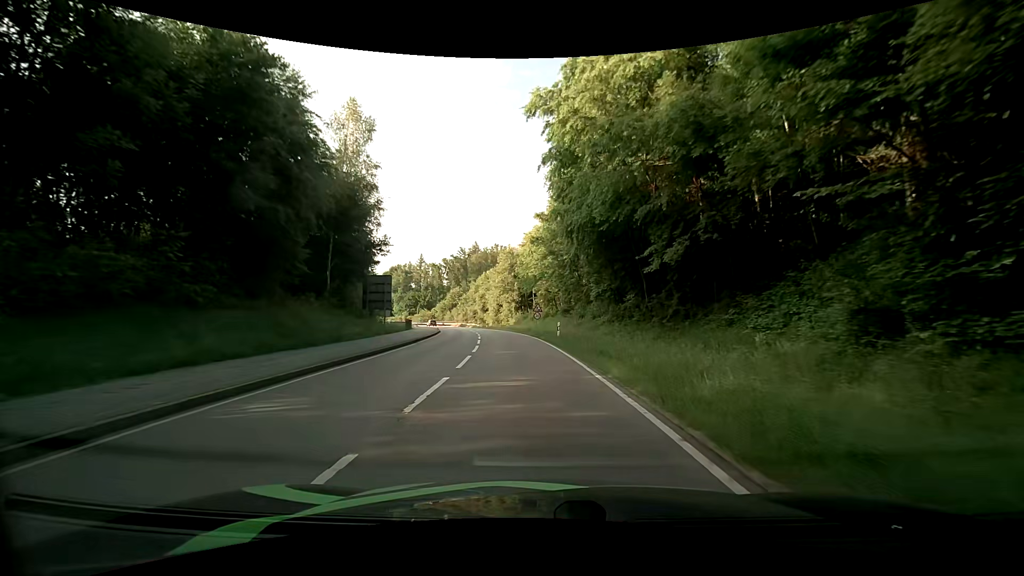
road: secondary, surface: asphalt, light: Day
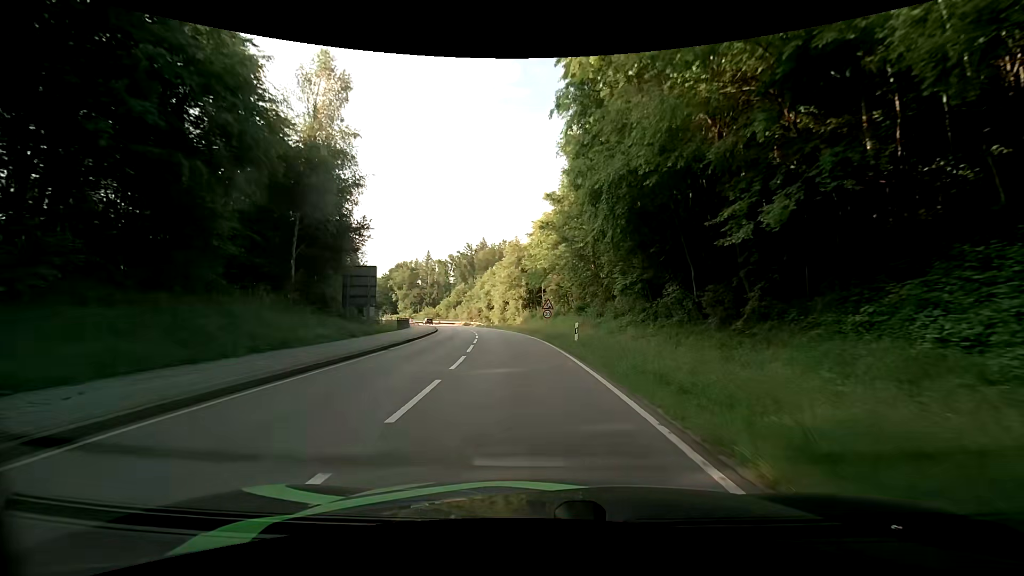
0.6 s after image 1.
(0.0, +6.6) m; 0°
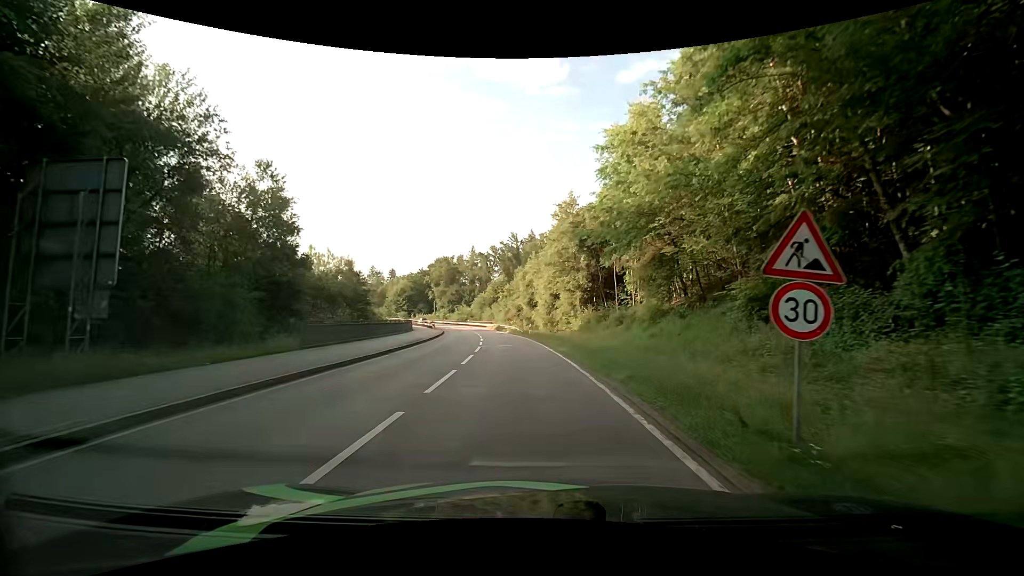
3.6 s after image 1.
(-1.3, +27.1) m; -6°
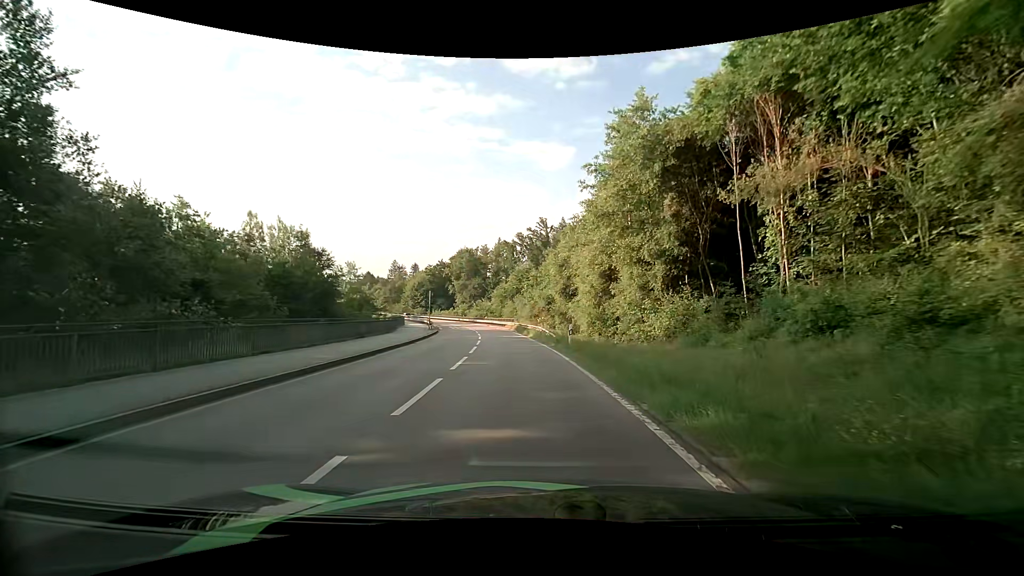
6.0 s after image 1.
(-0.5, +20.5) m; -3°
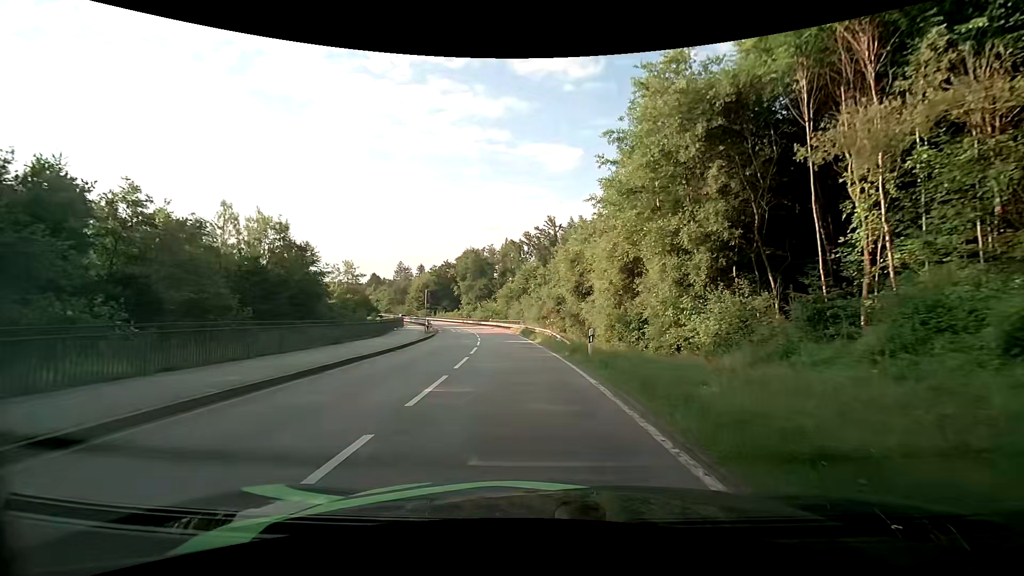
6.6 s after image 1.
(0.0, +5.2) m; 0°
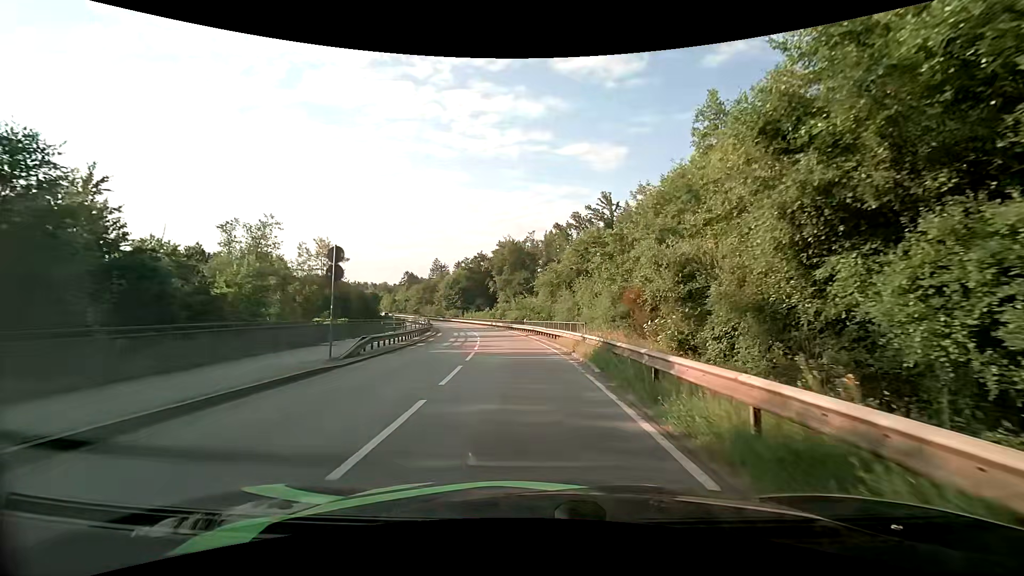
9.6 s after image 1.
(-1.4, +27.8) m; -6°
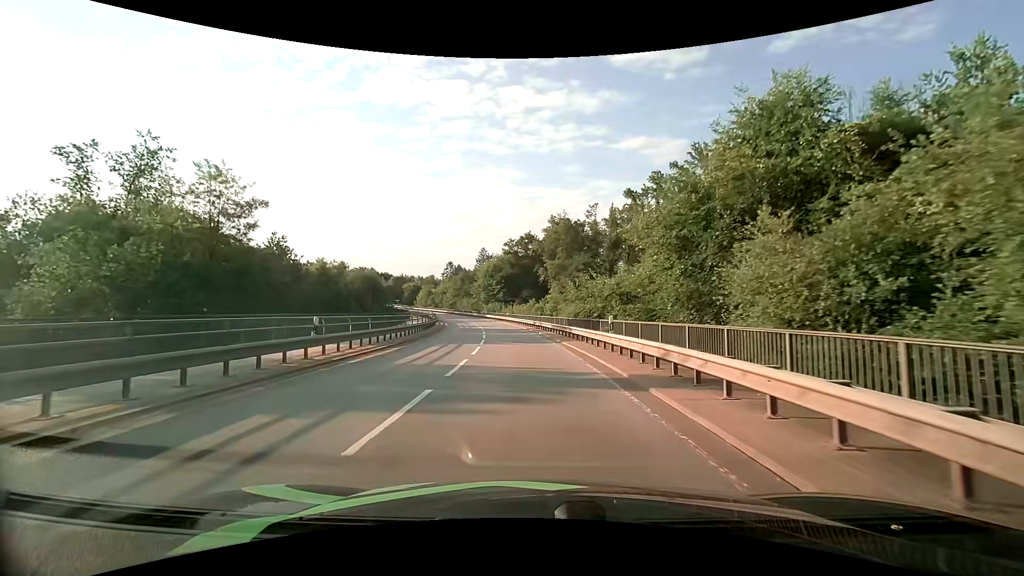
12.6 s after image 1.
(-1.4, +29.8) m; -6°
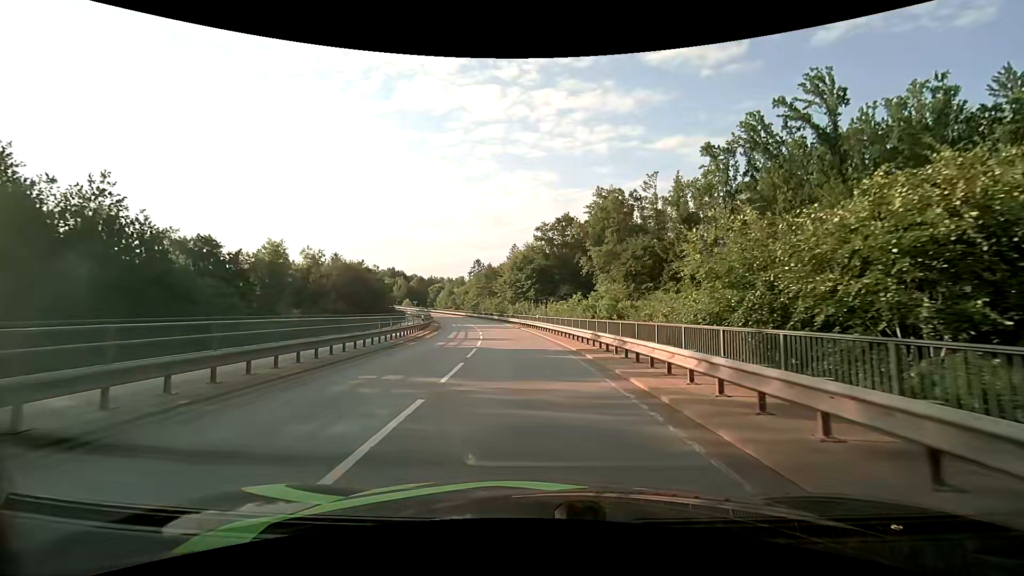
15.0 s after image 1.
(-1.0, +25.0) m; -5°
(0, +10) (0, +20) (-1, +30) (-2, +40) (-3, +50) (-5, +60) (-7, +69) (-9, +79) (-12, +89) (-15, +98) m
